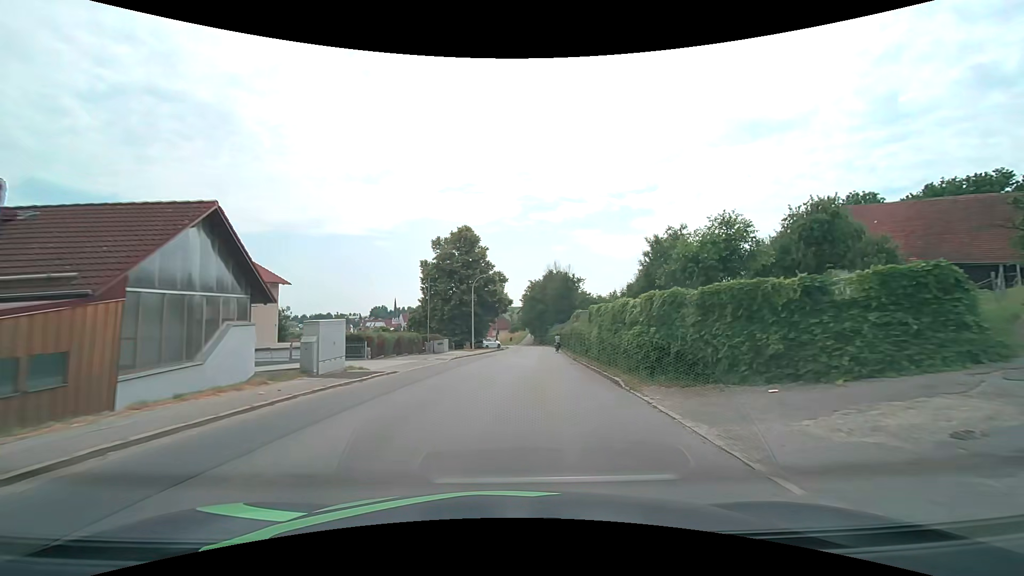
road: tertiary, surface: asphalt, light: Day
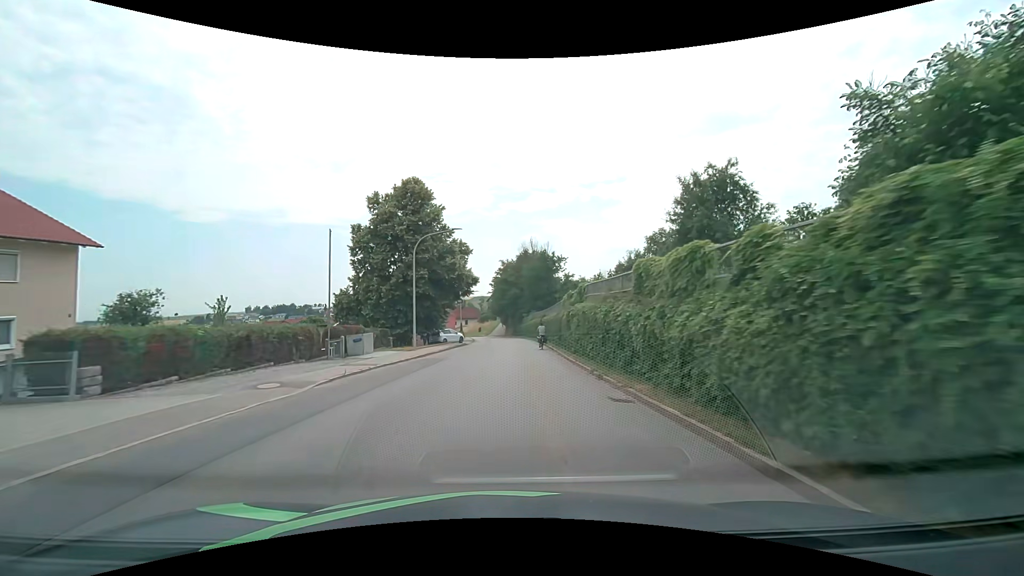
(+0.6, +15.8) m; +3°
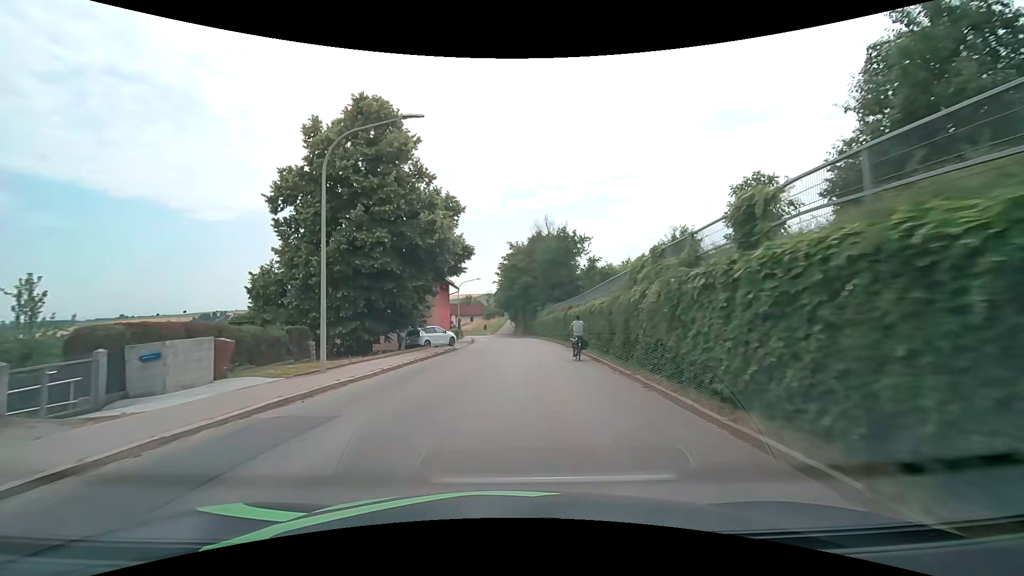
(-0.1, +15.9) m; -1°
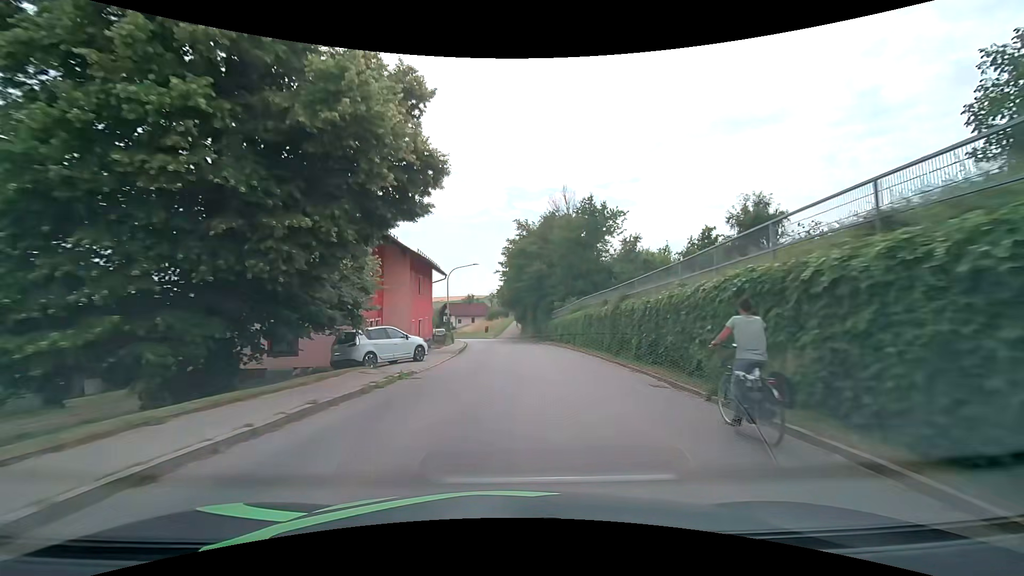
(-0.1, +15.7) m; -1°
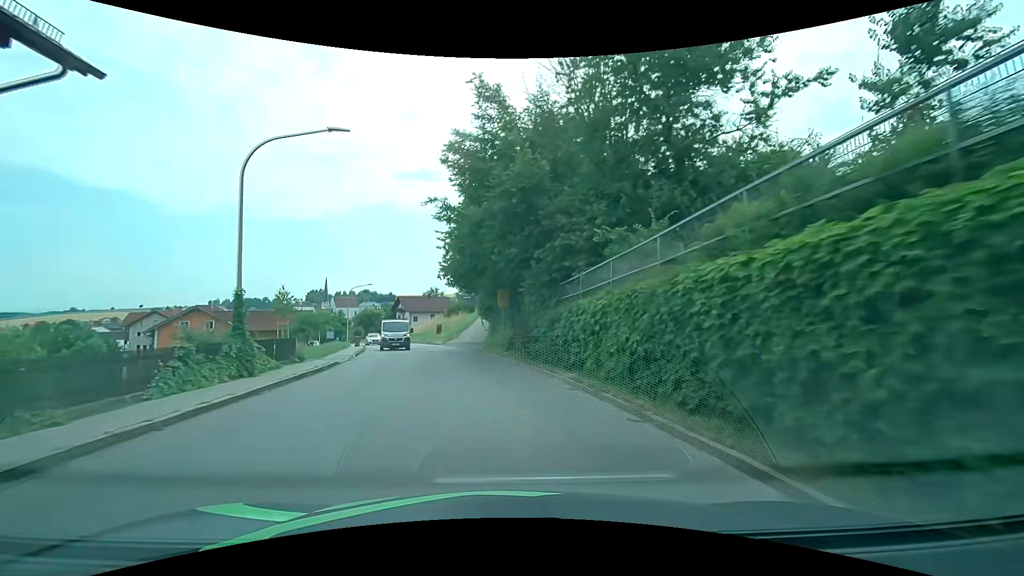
(+1.5, +30.8) m; +3°
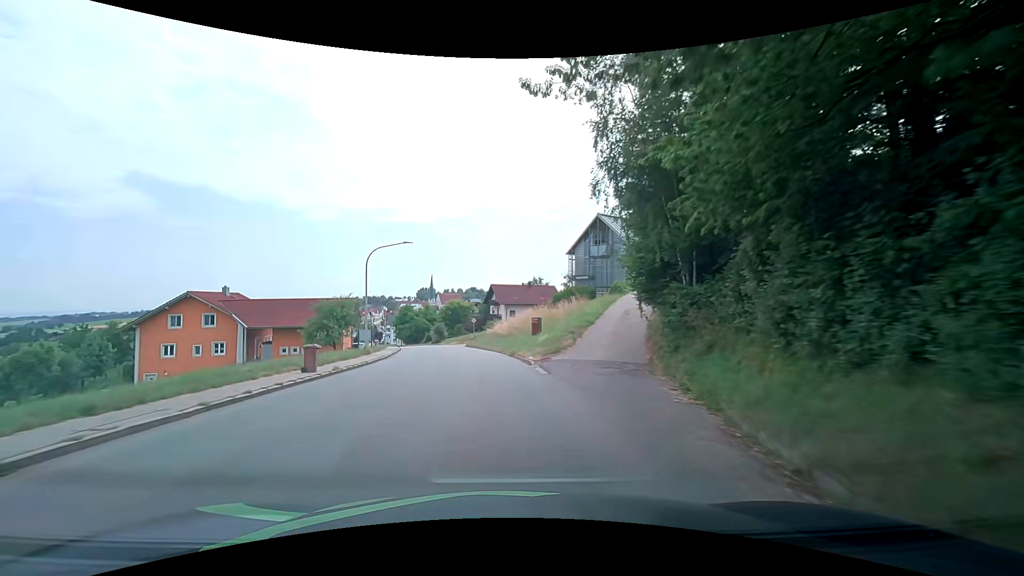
(-3.2, +30.3) m; -12°
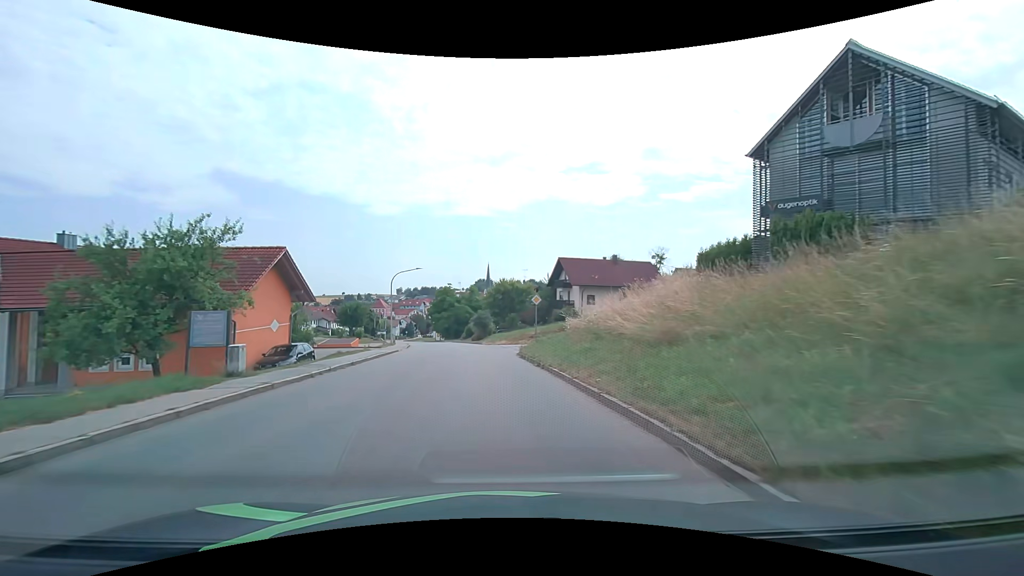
(-2.1, +30.6) m; -6°
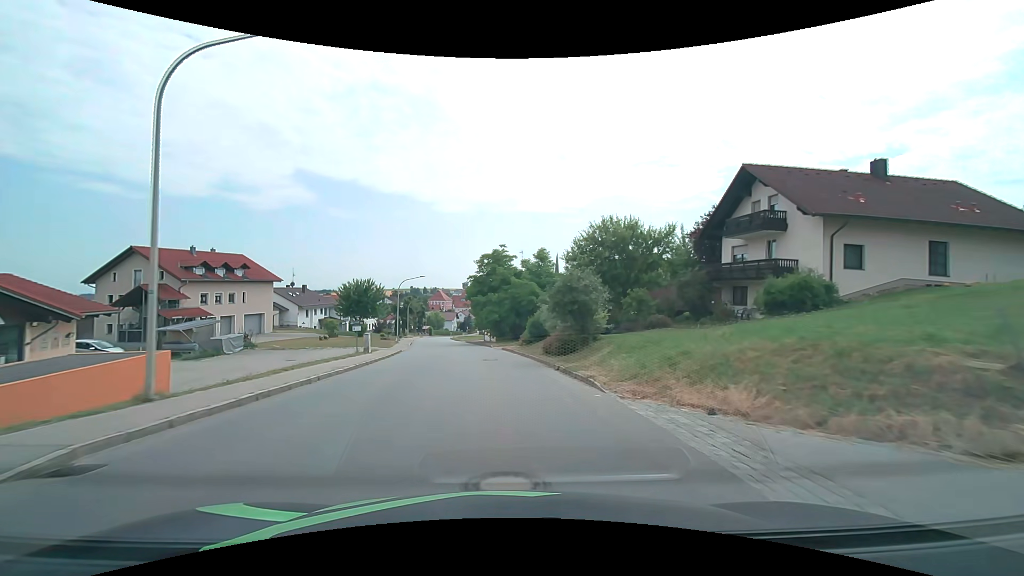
(-2.8, +38.3) m; -8°
(0, +10) (-1, +20) (-2, +30) (-3, +40) (-5, +50) (-7, +60) (-9, +69) (-10, +79) (-12, +89) (-13, +99) m
